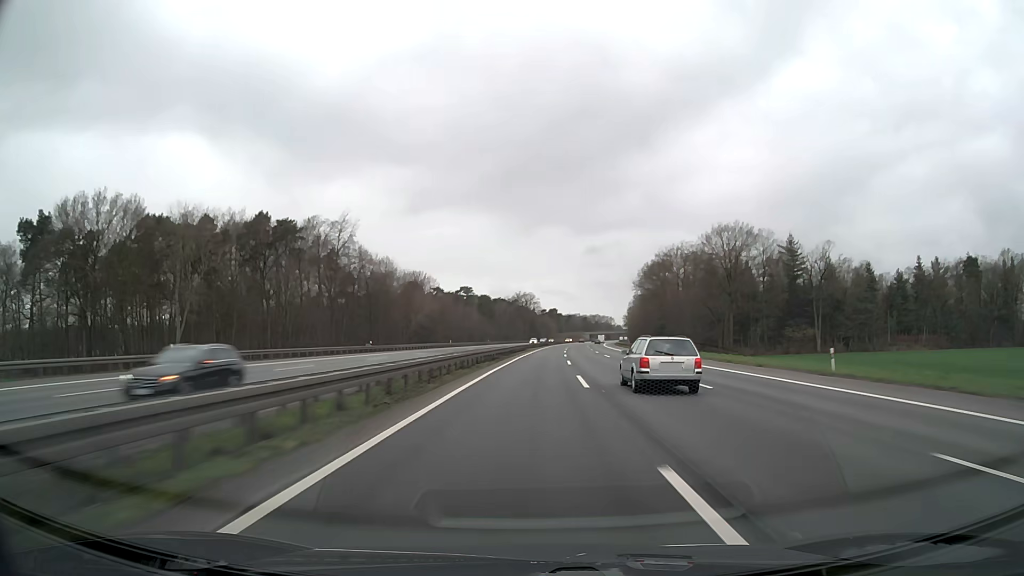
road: motorway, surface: asphalt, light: Day
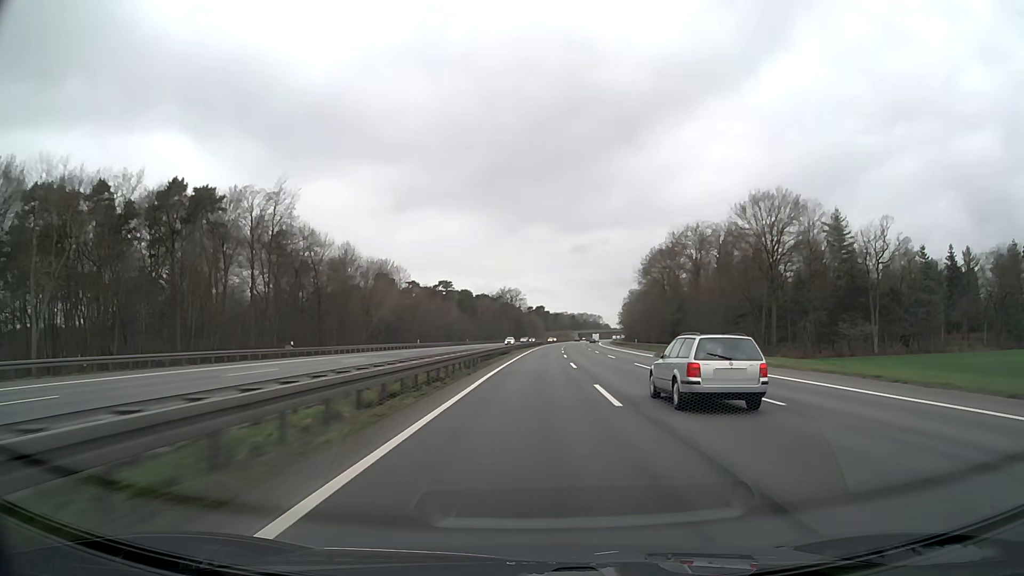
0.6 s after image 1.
(+0.3, +23.8) m; +1°
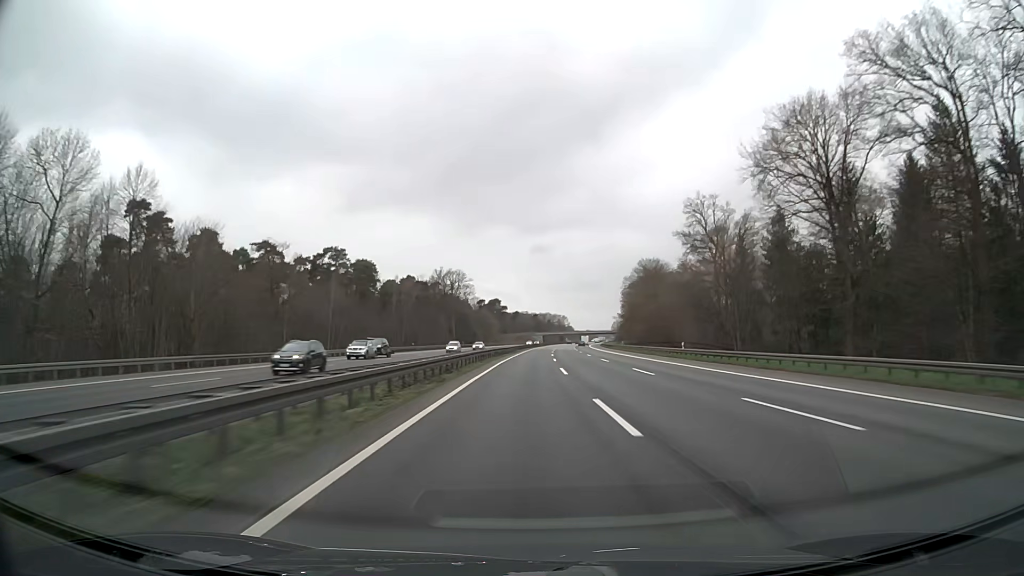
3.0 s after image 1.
(+3.5, +95.2) m; +4°
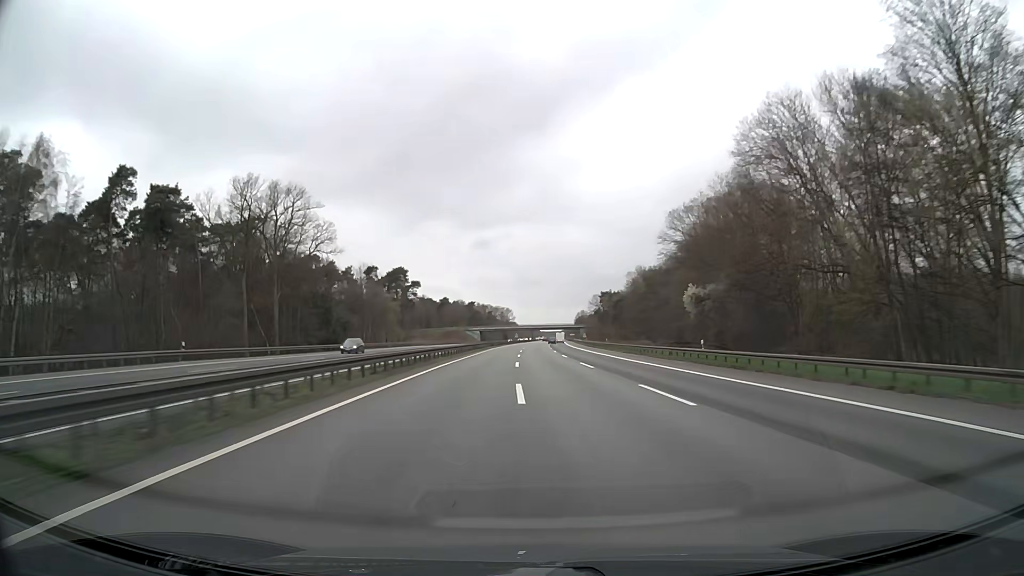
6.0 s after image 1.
(+4.6, +118.7) m; +5°
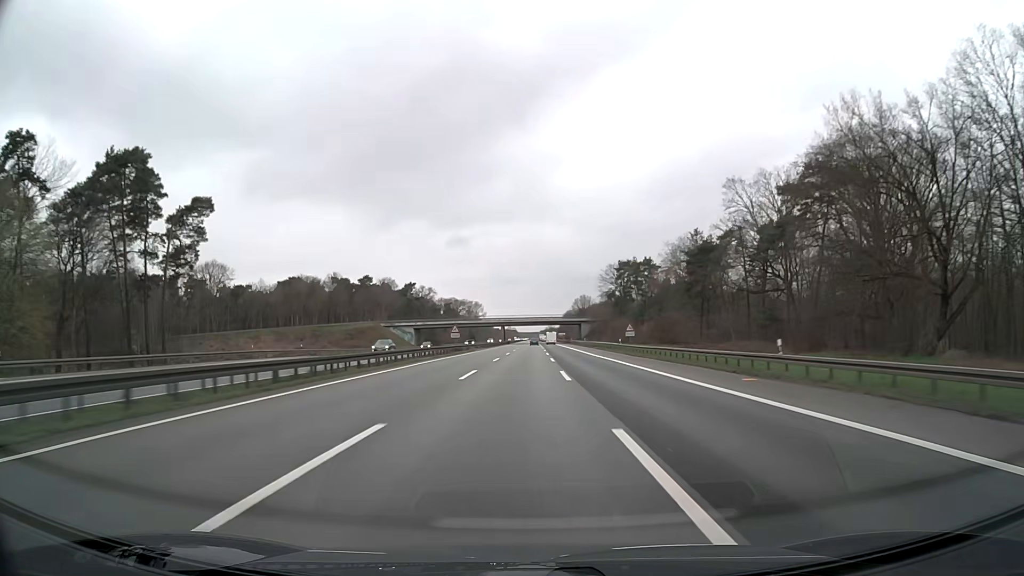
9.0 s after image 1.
(+2.8, +117.4) m; +2°
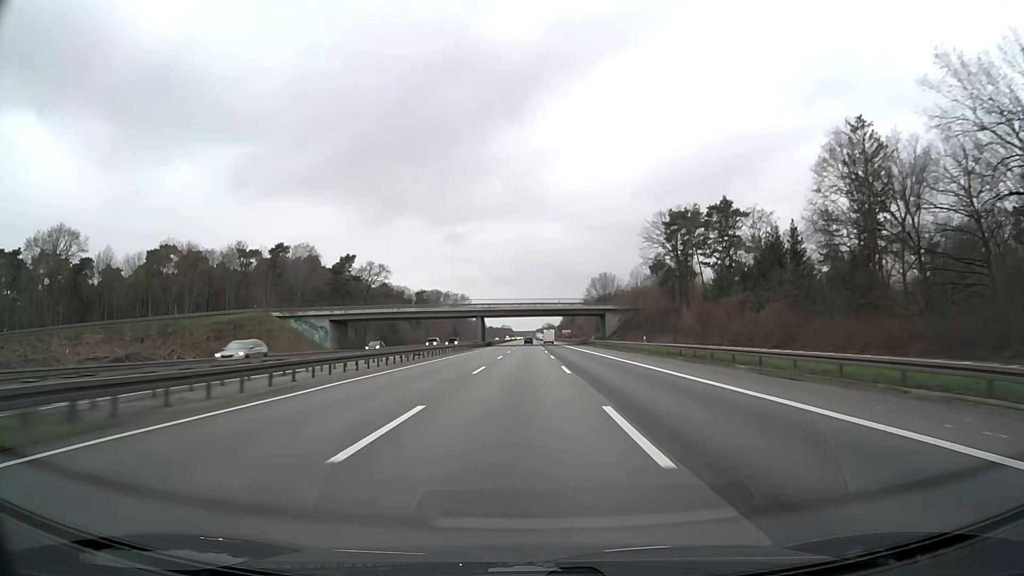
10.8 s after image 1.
(+0.5, +68.6) m; +1°
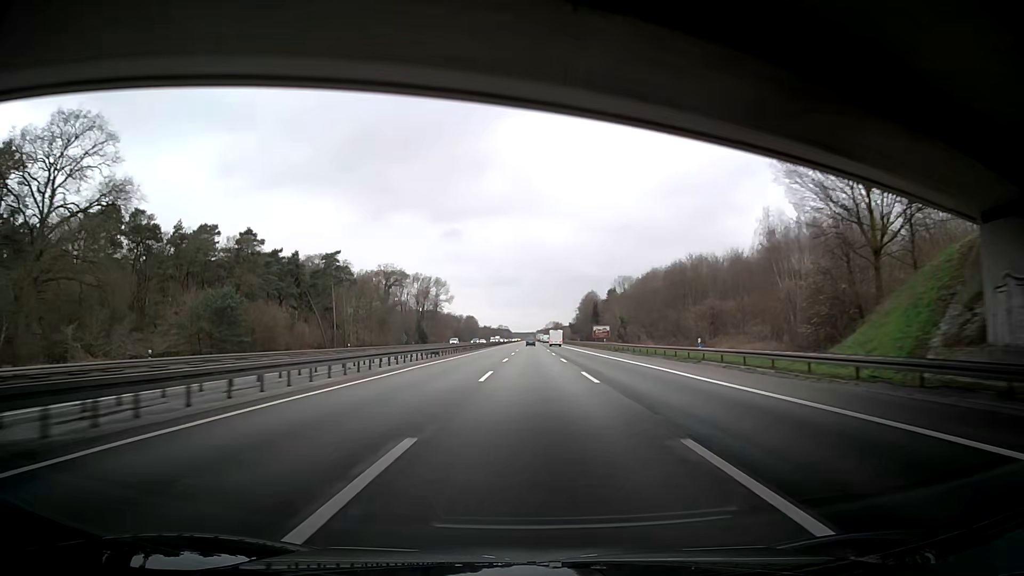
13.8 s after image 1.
(-0.2, +112.3) m; 0°
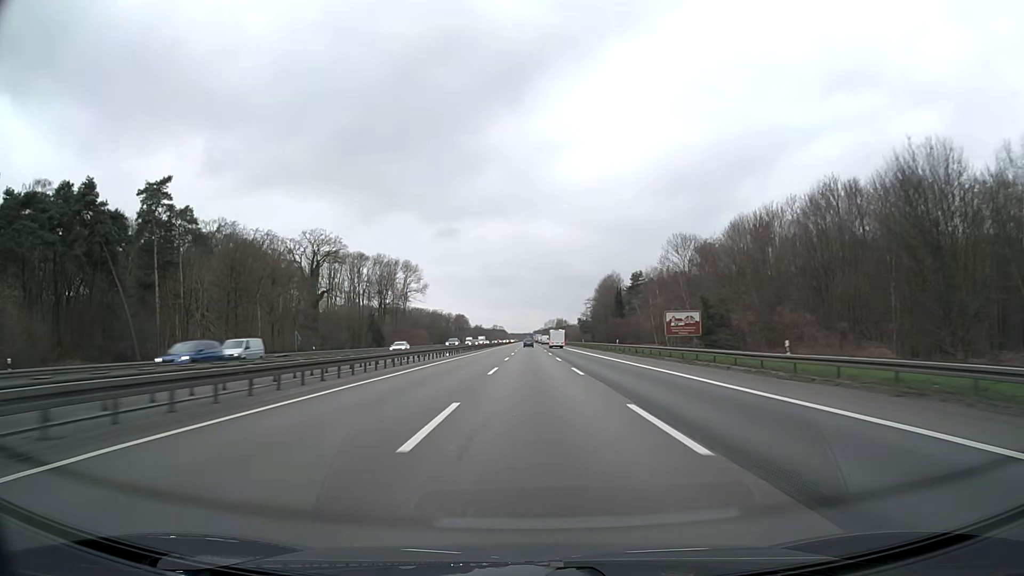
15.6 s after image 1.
(+0.4, +66.8) m; 0°
(0, +10) (0, +20) (0, +30) (0, +40) (0, +50) (0, +60) (0, +70) (0, +80) (0, +90) (0, +100) m
